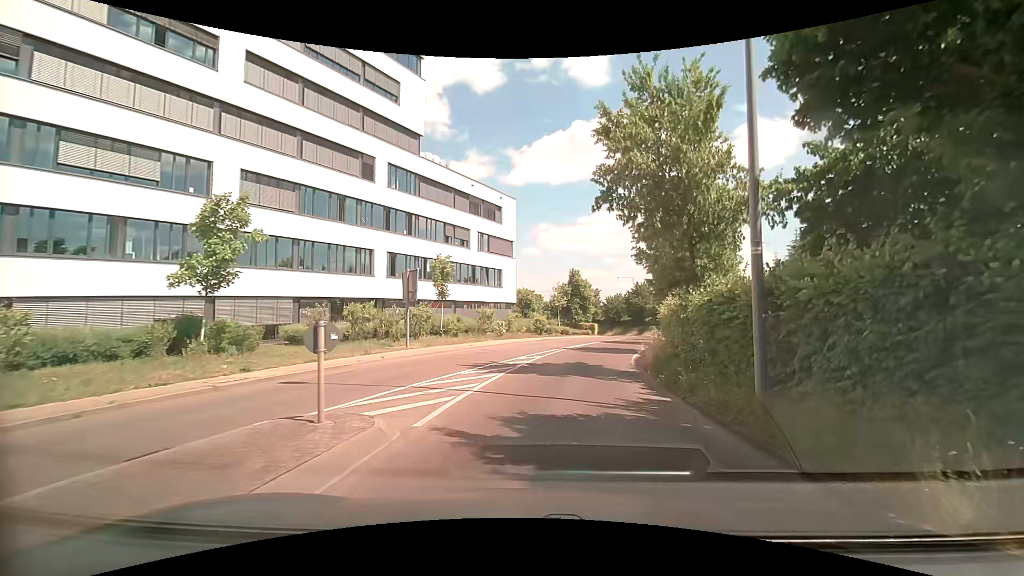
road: tertiary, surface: asphalt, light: Day
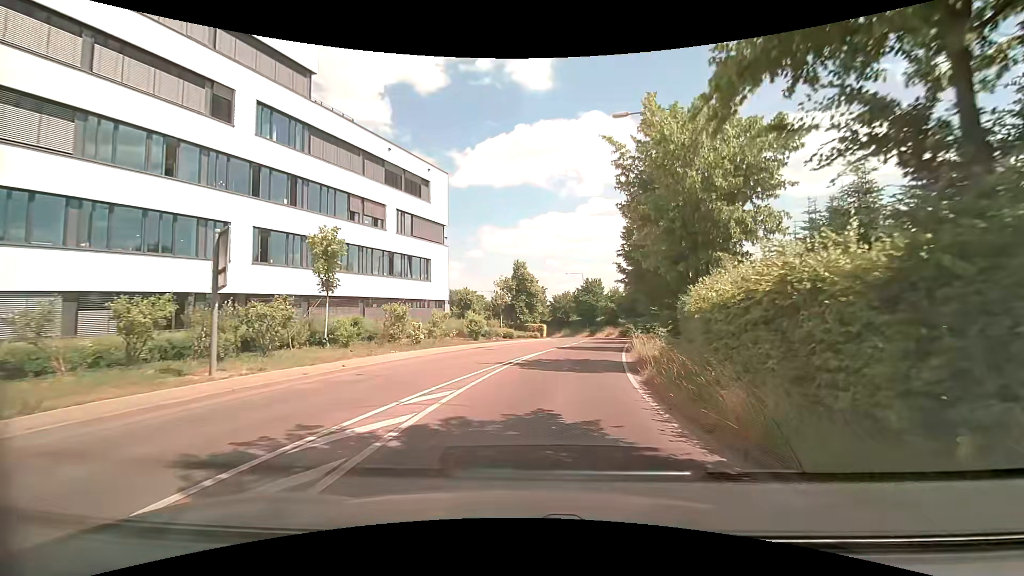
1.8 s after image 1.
(+0.8, +10.7) m; +7°
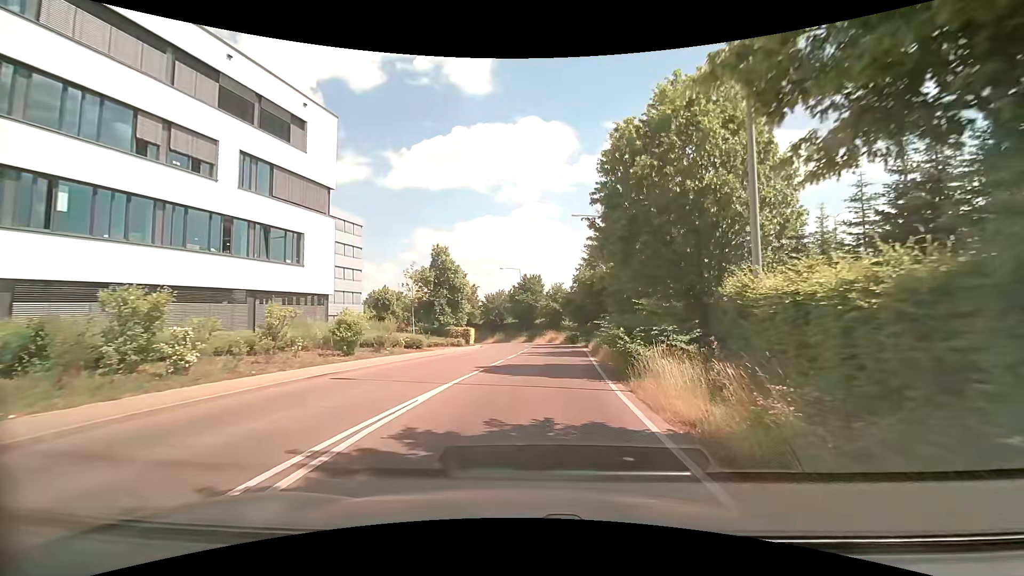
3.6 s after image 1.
(+1.0, +12.9) m; +8°
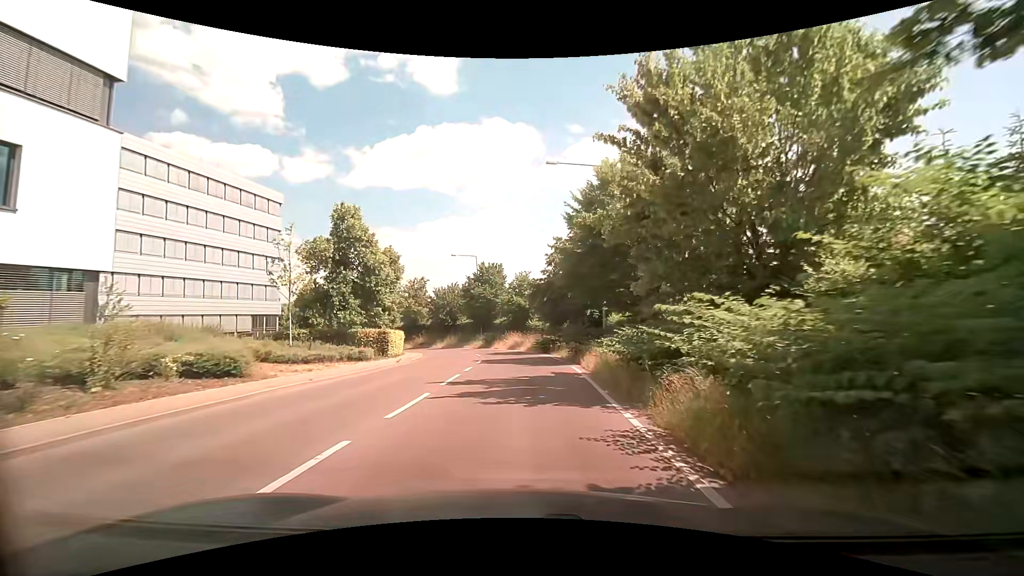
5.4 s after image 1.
(+0.6, +14.7) m; +5°
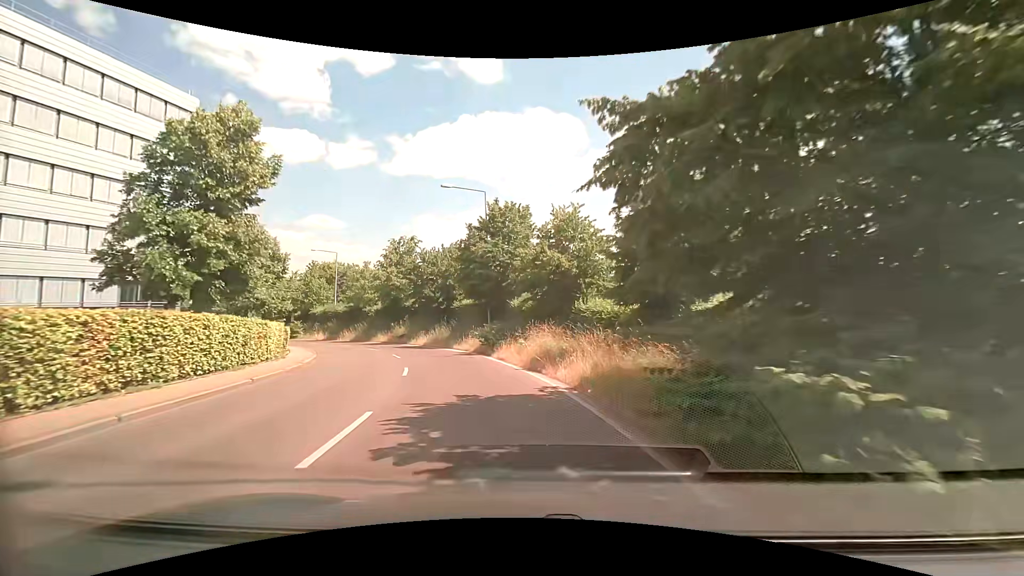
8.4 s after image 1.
(-0.4, +25.8) m; -5°
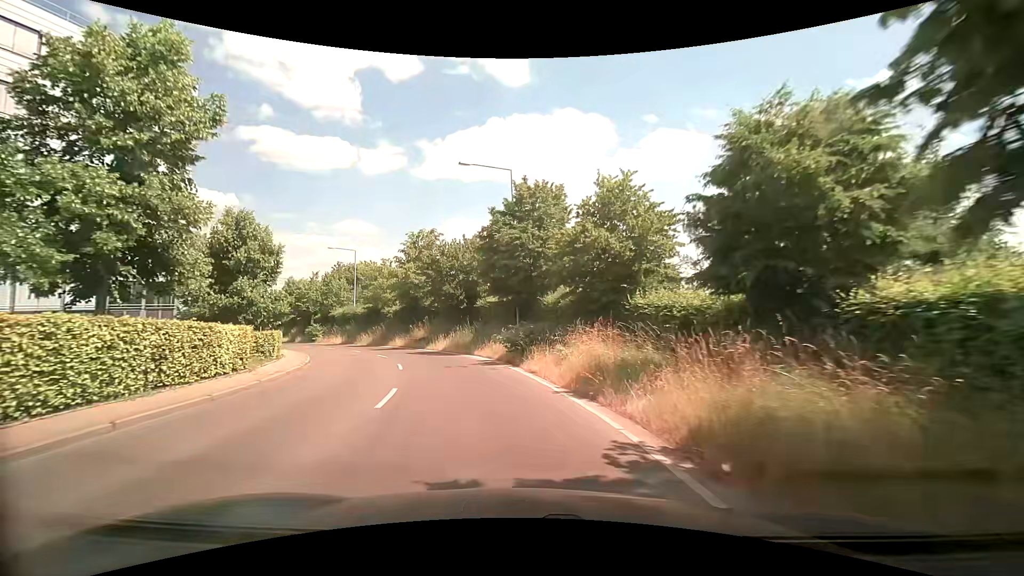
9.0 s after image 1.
(-0.1, +5.4) m; -2°
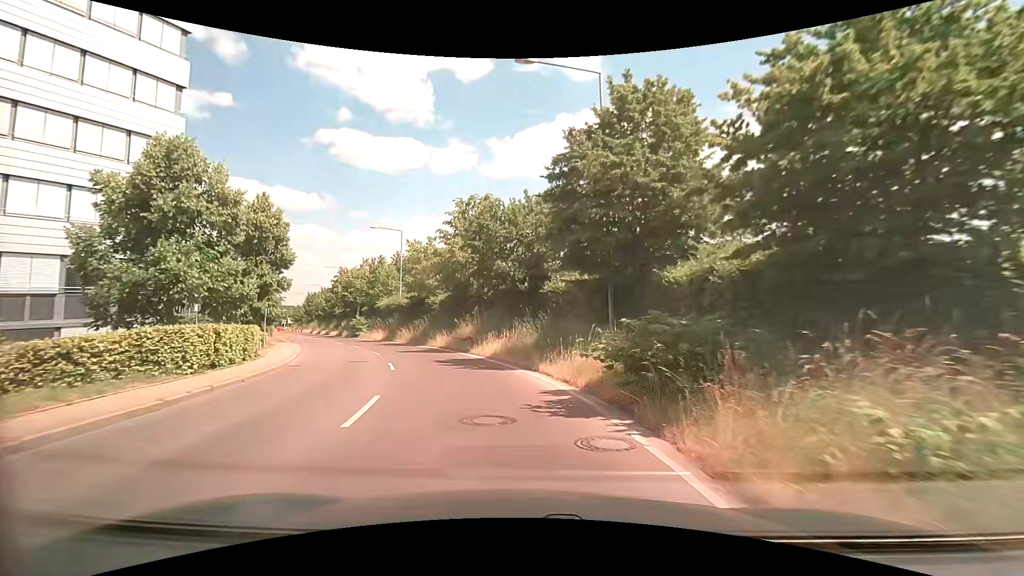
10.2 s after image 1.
(-0.9, +11.2) m; -9°
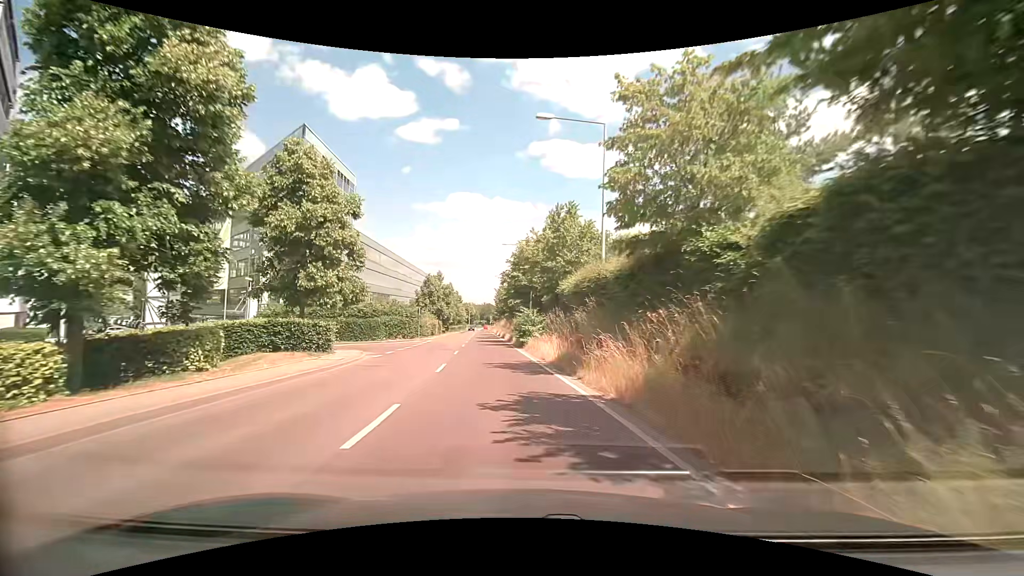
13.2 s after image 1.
(-5.8, +28.6) m; -23°
(-1, +10) (-1, +20) (-3, +30) (-4, +40) (-5, +50) (-6, +60) (-7, +70) (-8, +80) (-9, +90) (-10, +99) m
